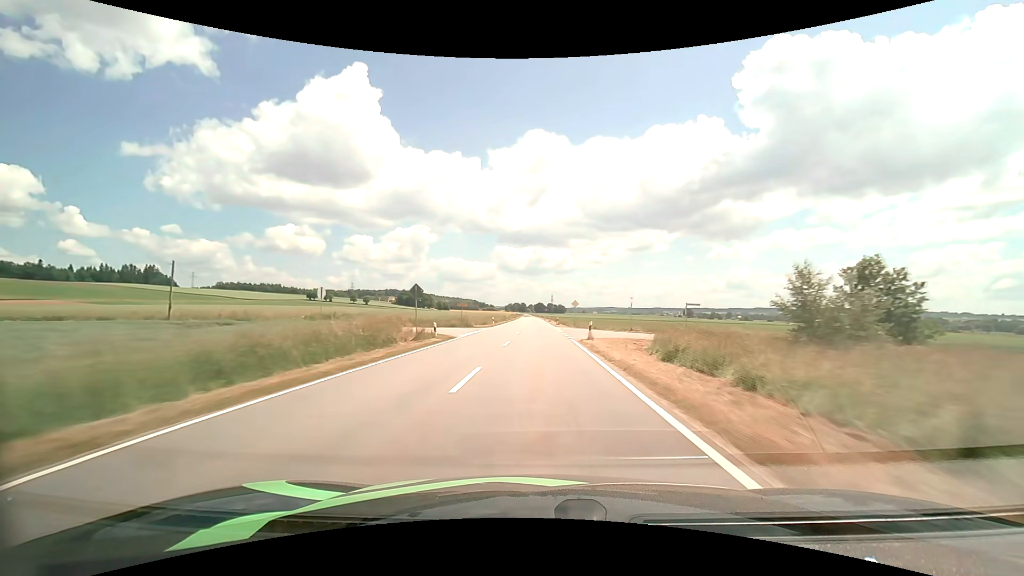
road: tertiary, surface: asphalt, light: Day
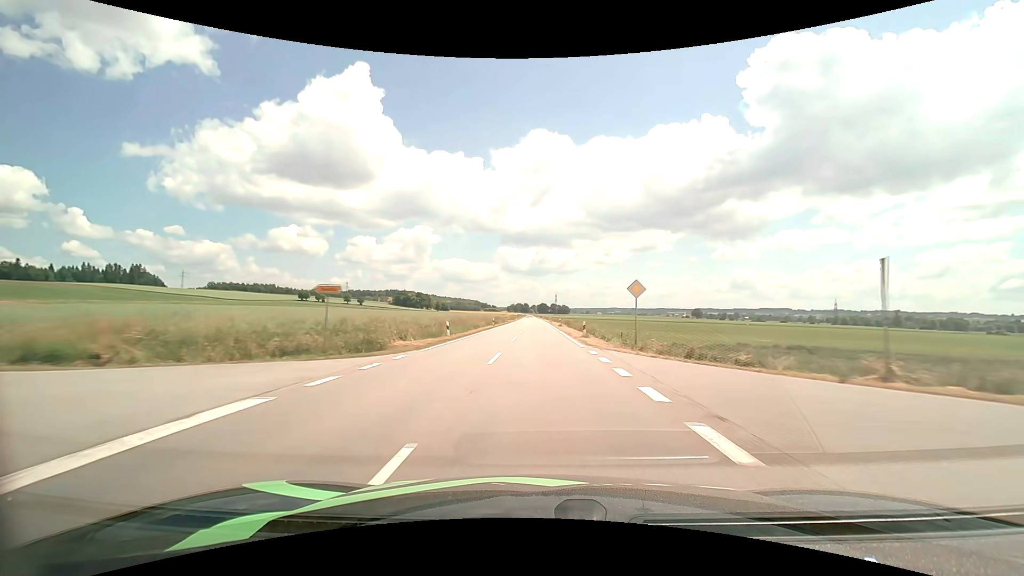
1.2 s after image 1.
(-0.1, +32.5) m; 0°
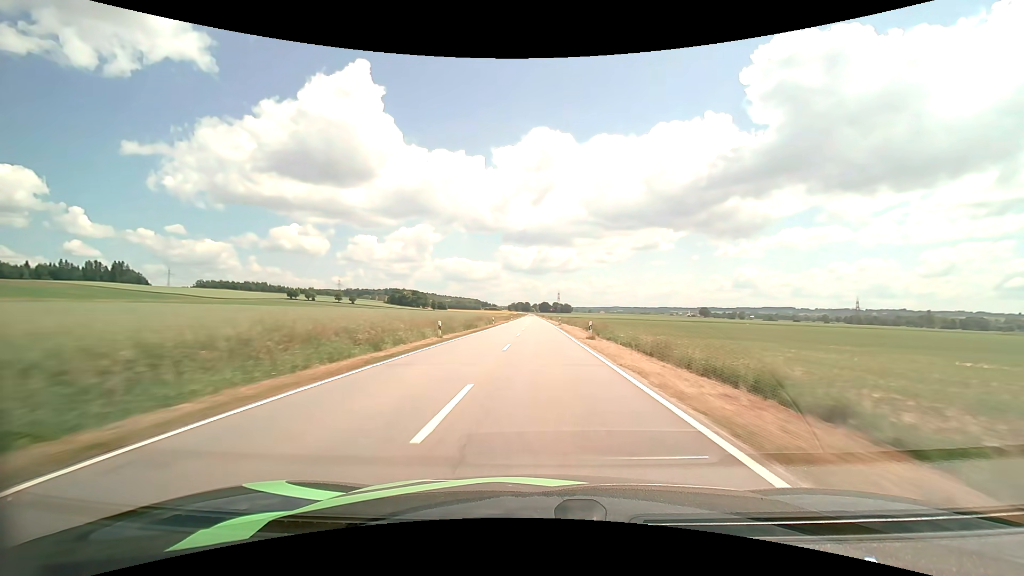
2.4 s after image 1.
(-0.1, +32.8) m; 0°
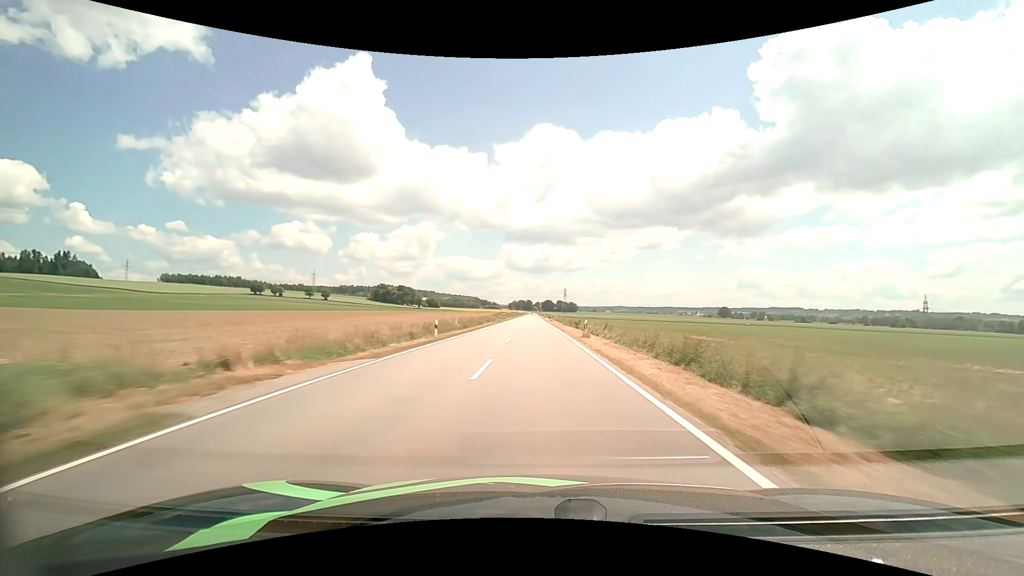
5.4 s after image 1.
(-0.3, +82.5) m; 0°
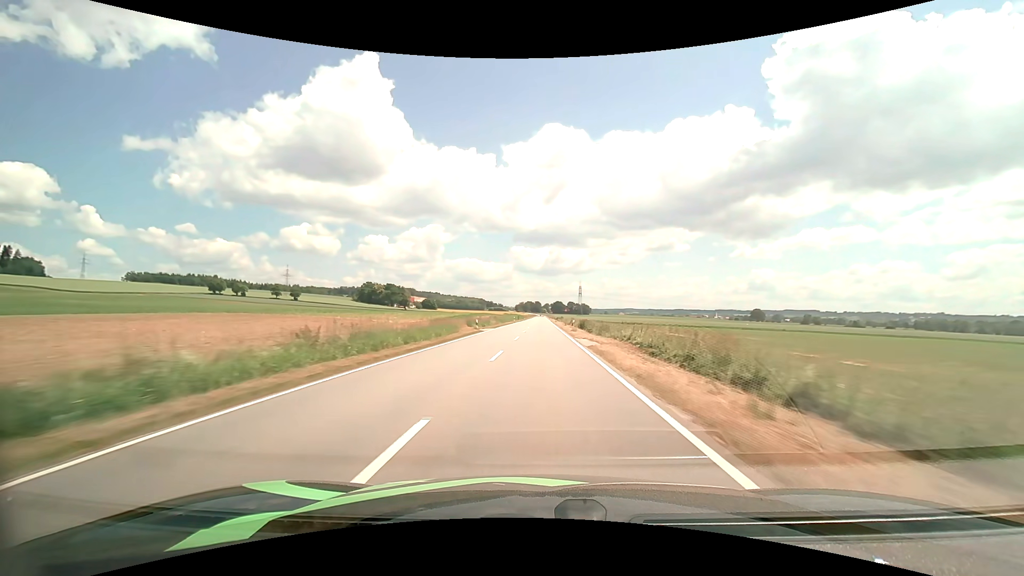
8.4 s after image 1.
(-0.4, +82.9) m; -1°
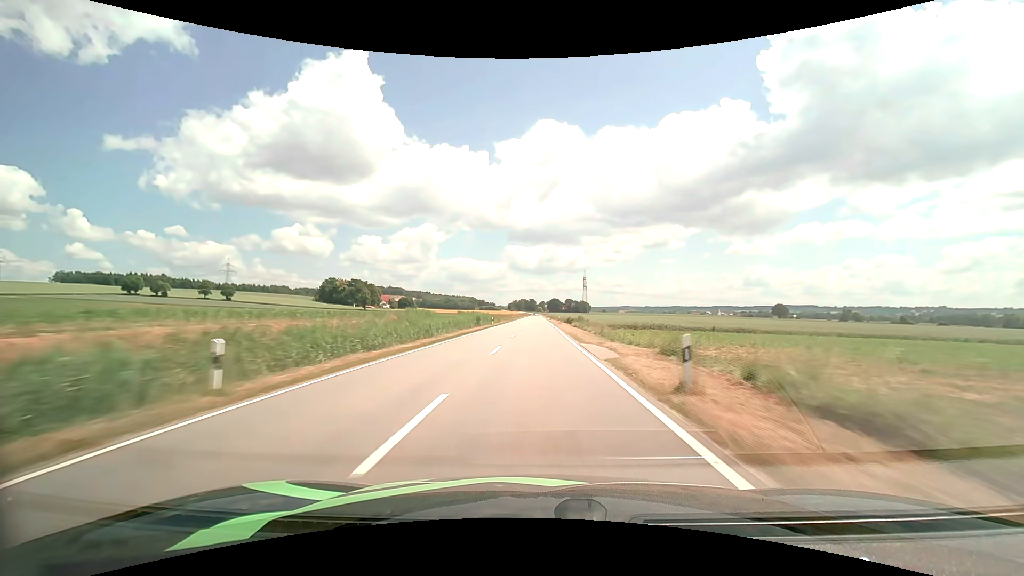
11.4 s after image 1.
(+1.0, +84.9) m; +1°
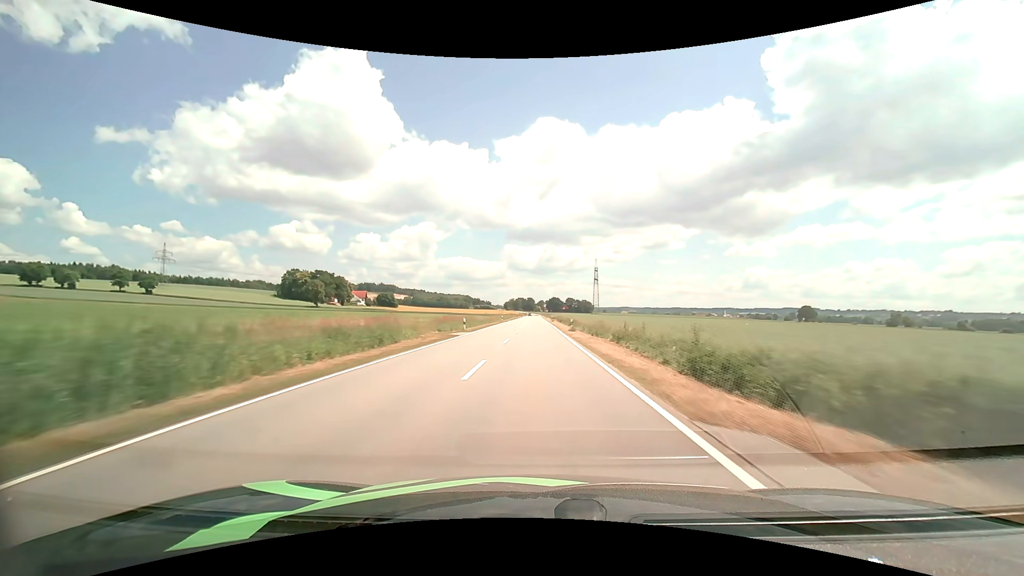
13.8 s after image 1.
(-0.2, +69.1) m; 0°
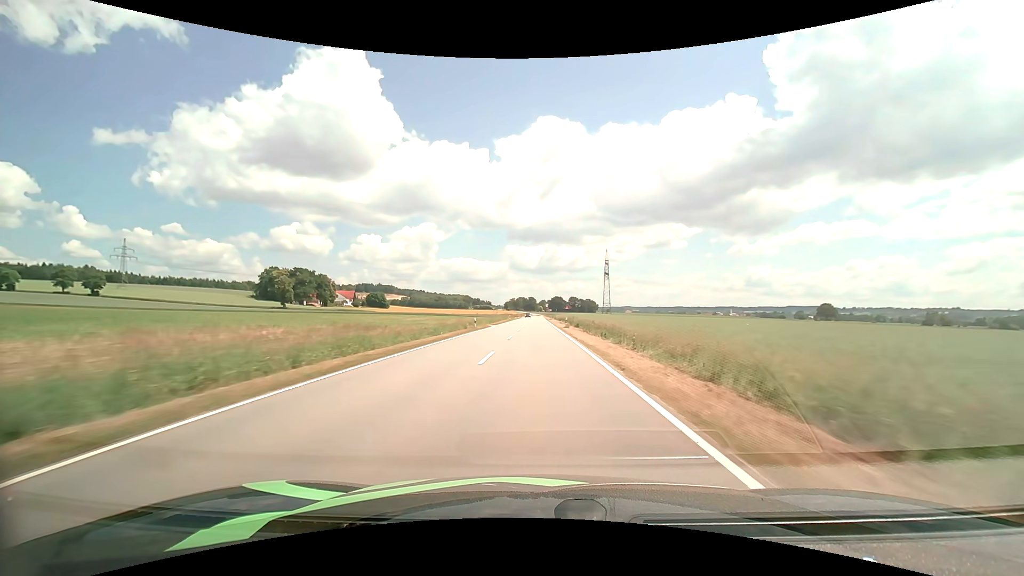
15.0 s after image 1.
(0.0, +34.8) m; 0°
(0, +10) (0, +20) (0, +30) (0, +40) (0, +50) (0, +60) (0, +70) (0, +80) (0, +90) (0, +100) m
